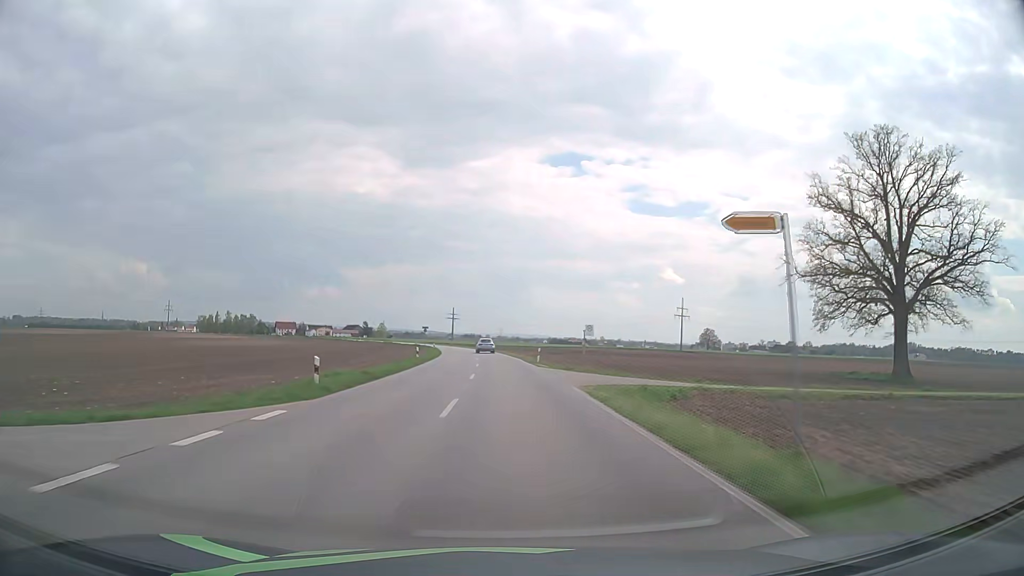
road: secondary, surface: asphalt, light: Day
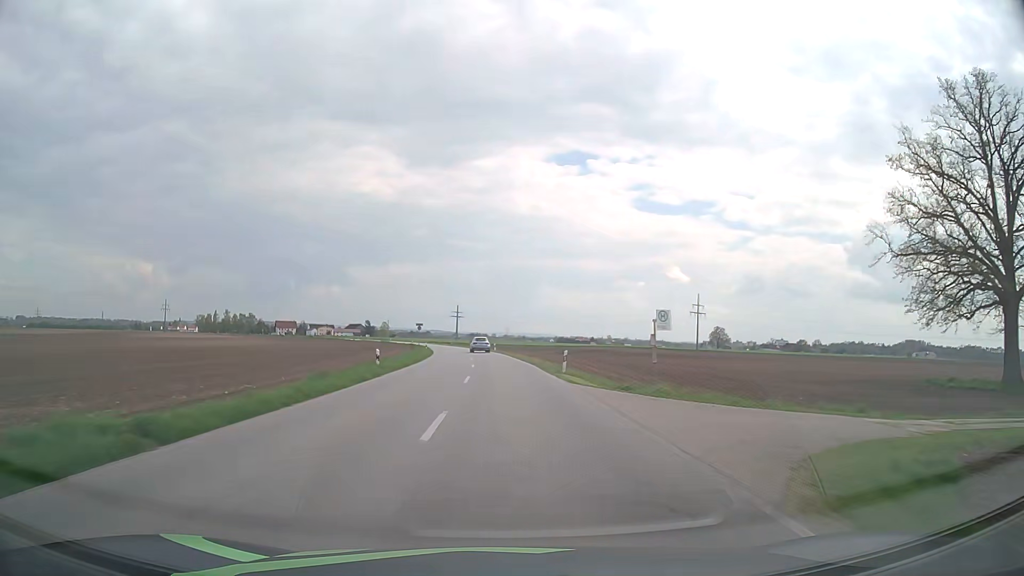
(0.0, +15.3) m; 0°
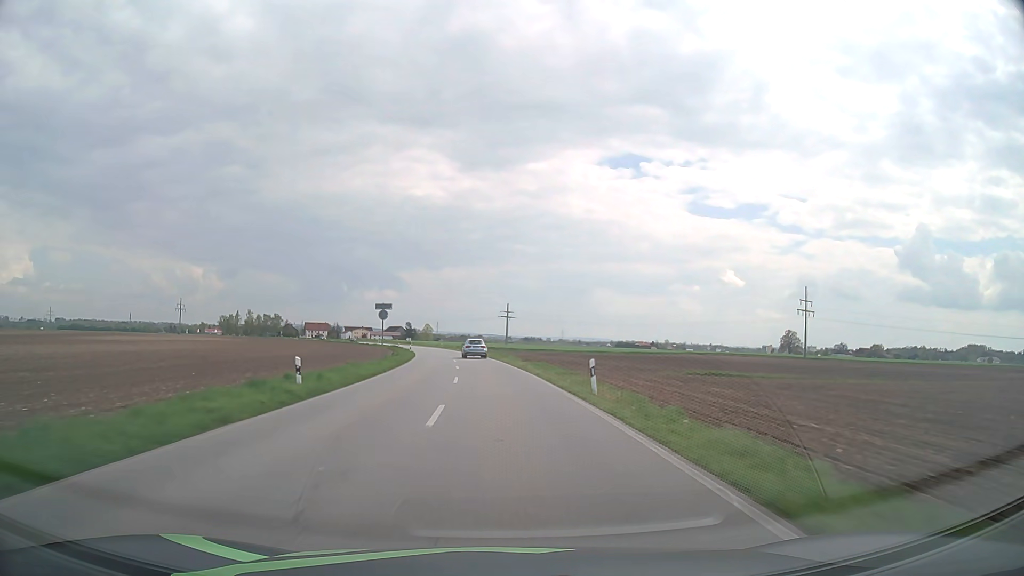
(-2.0, +58.4) m; -5°
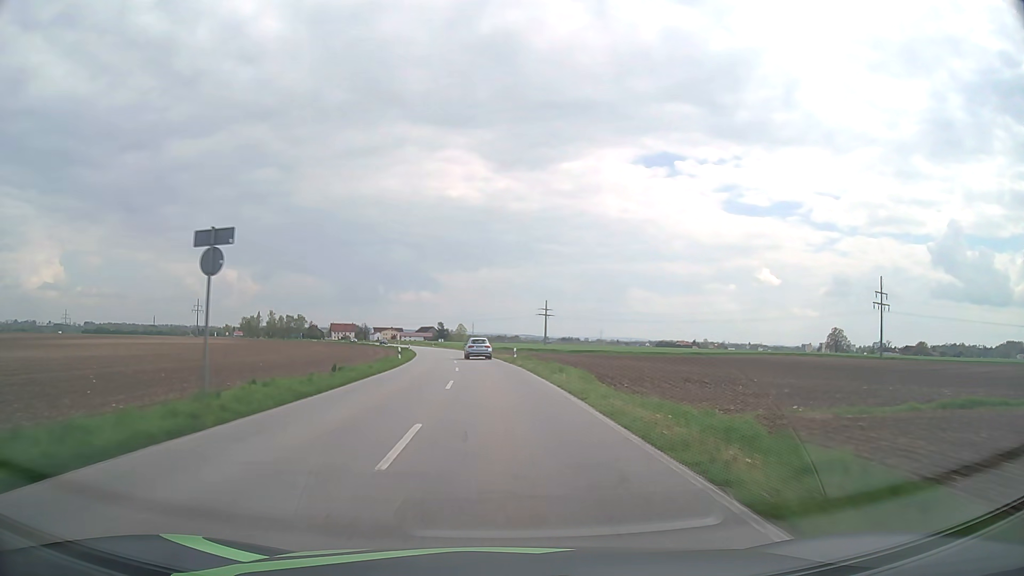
(-0.7, +27.8) m; -3°
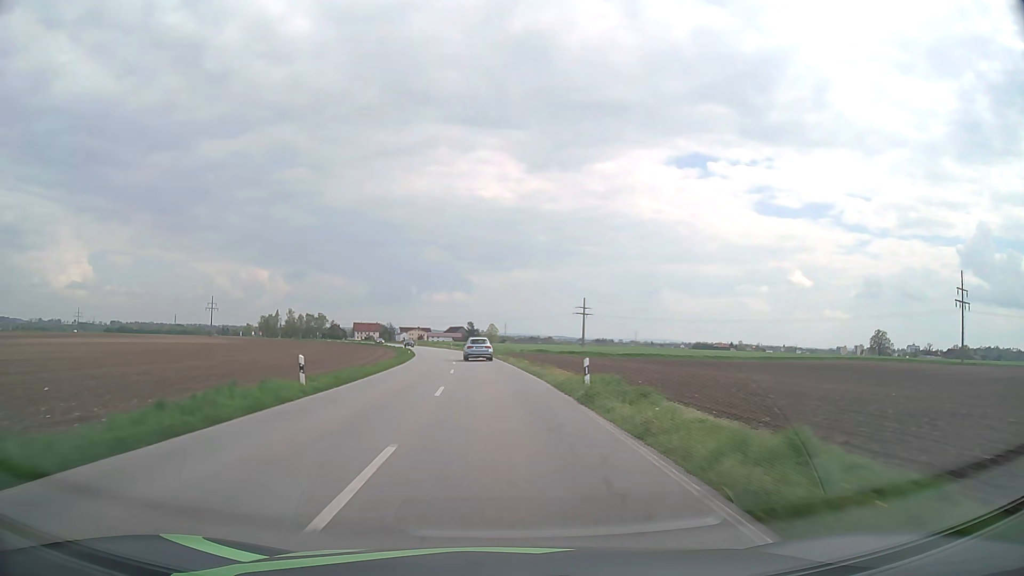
(-0.6, +26.7) m; -3°
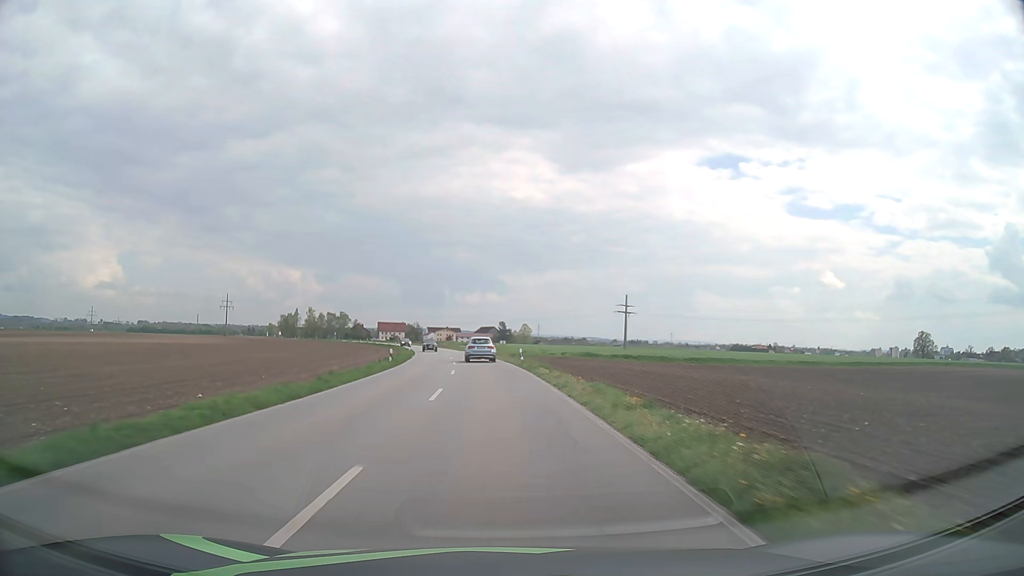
(-0.6, +25.8) m; -3°
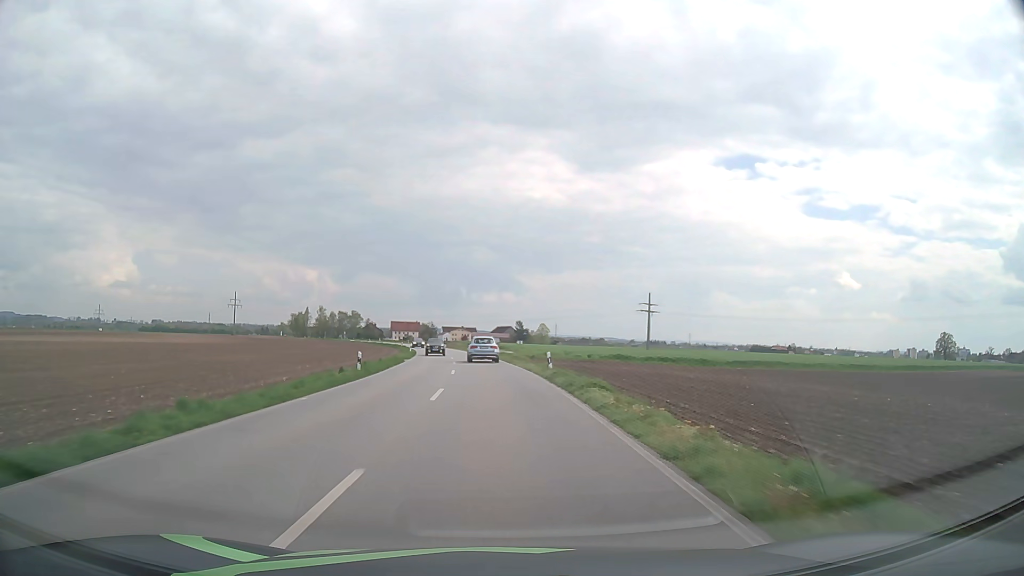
(-0.2, +12.5) m; -1°
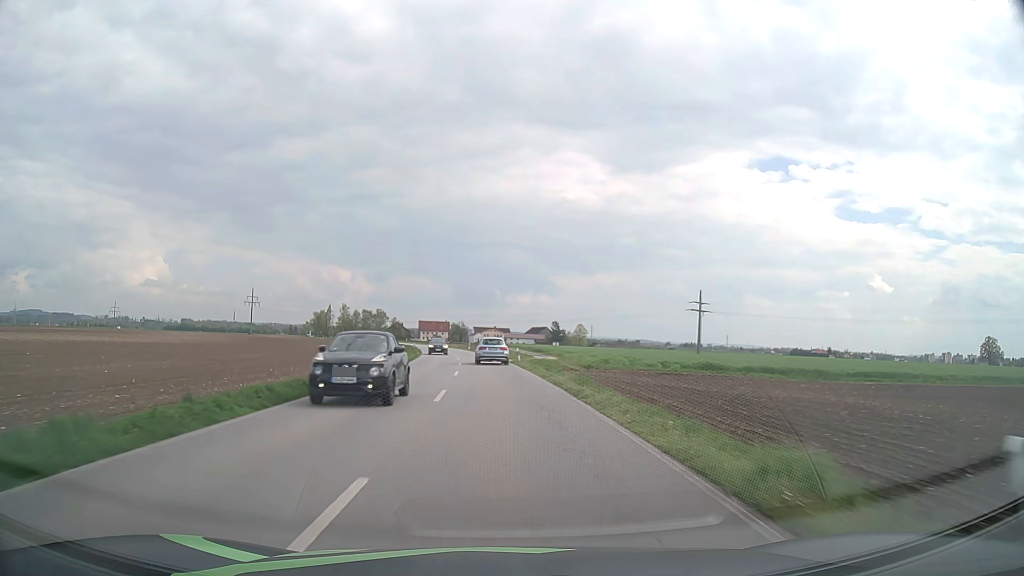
(-0.6, +24.5) m; -3°
(0, +10) (0, +20) (-1, +30) (-1, +40) (-2, +50) (-3, +60) (-4, +70) (-5, +80) (-7, +90) (-8, +100) m
